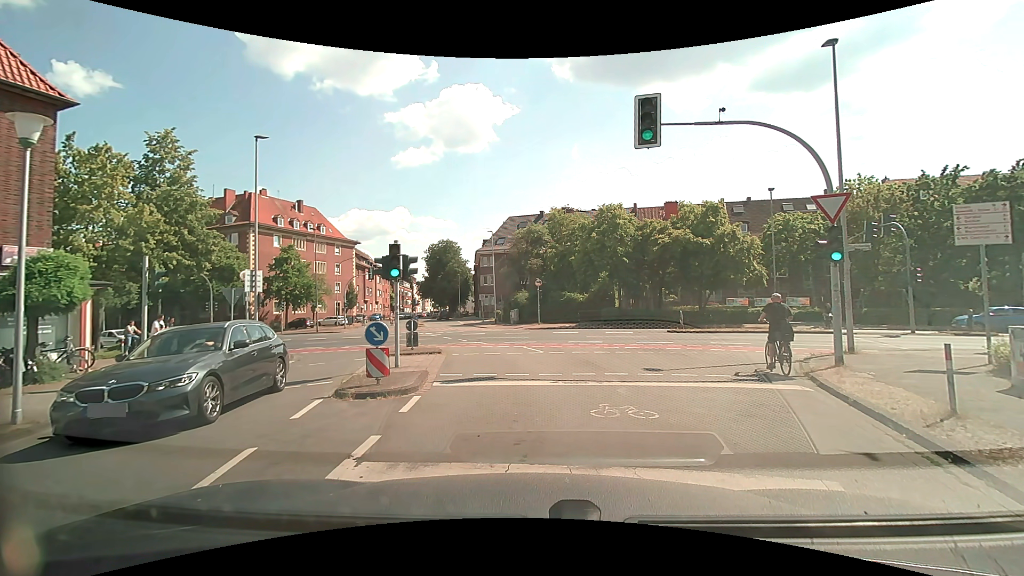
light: Day
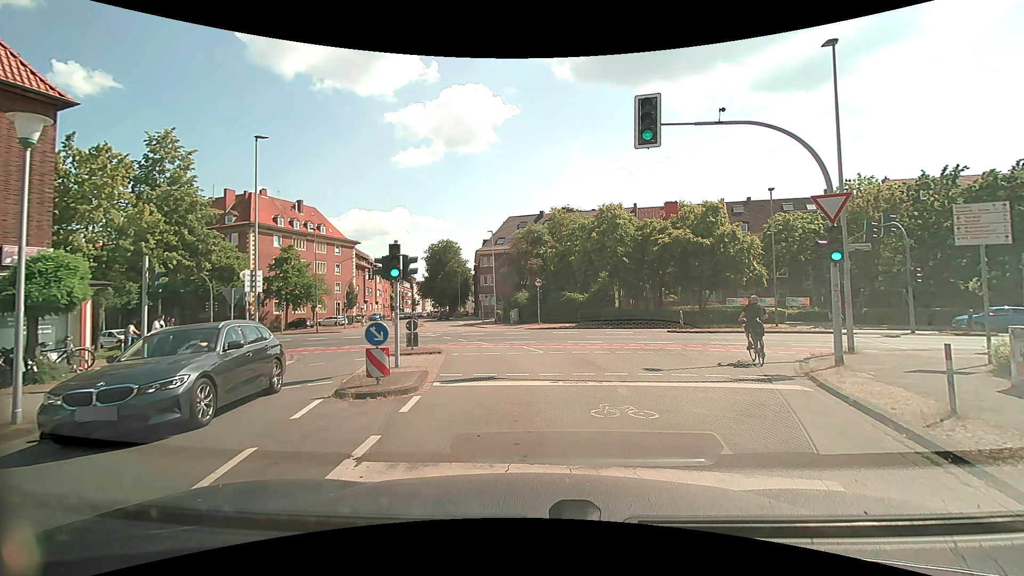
(0.0, 0.0) m; 0°
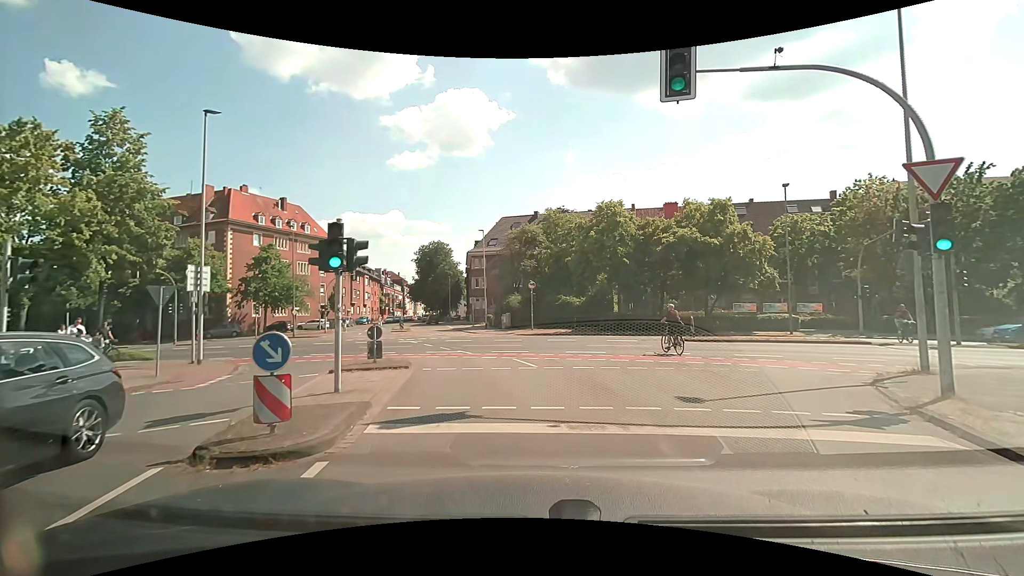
(+0.1, +3.5) m; +3°
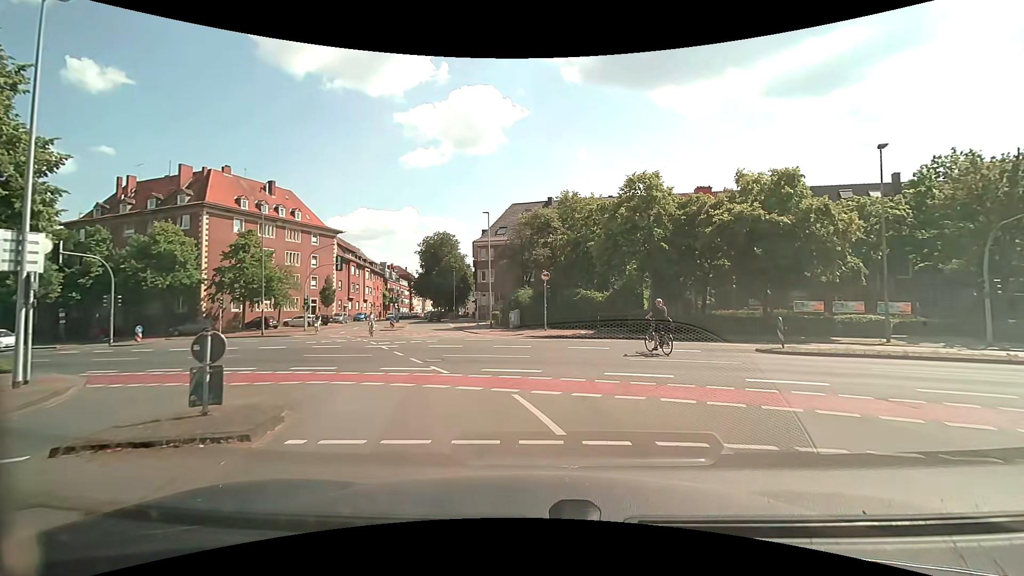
(-0.2, +7.9) m; -3°
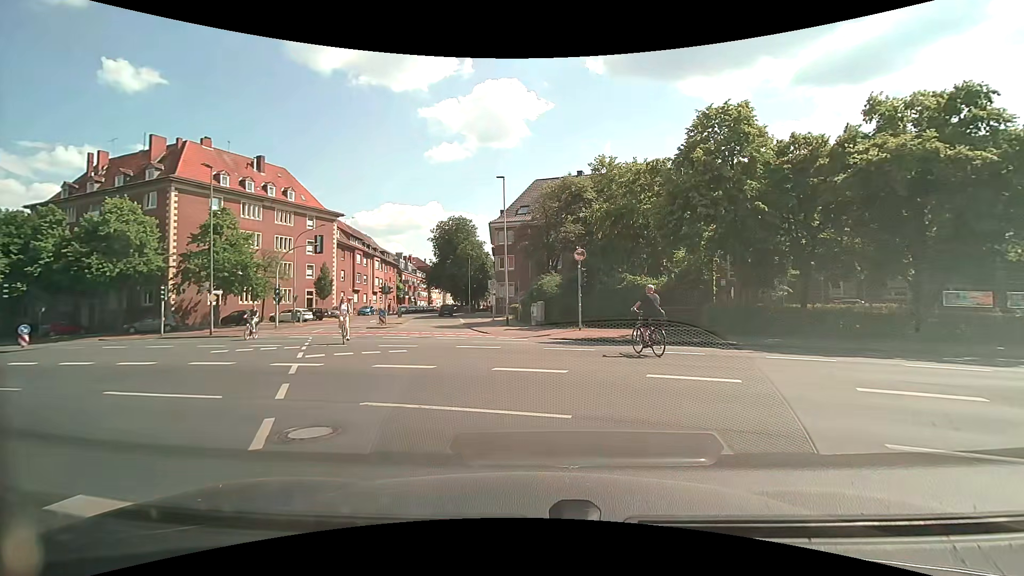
(+0.1, +9.9) m; -1°
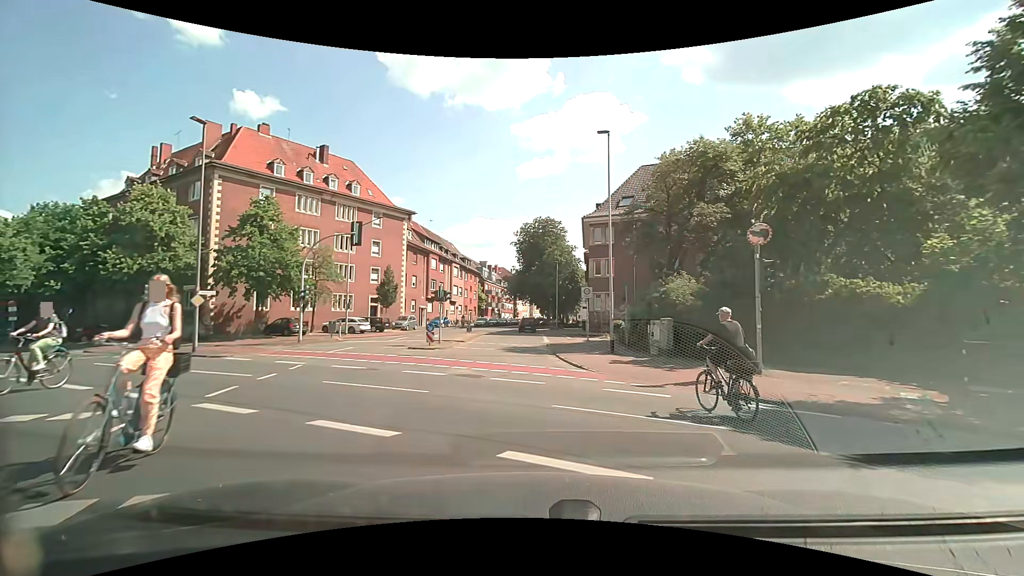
(-1.0, +11.3) m; -10°
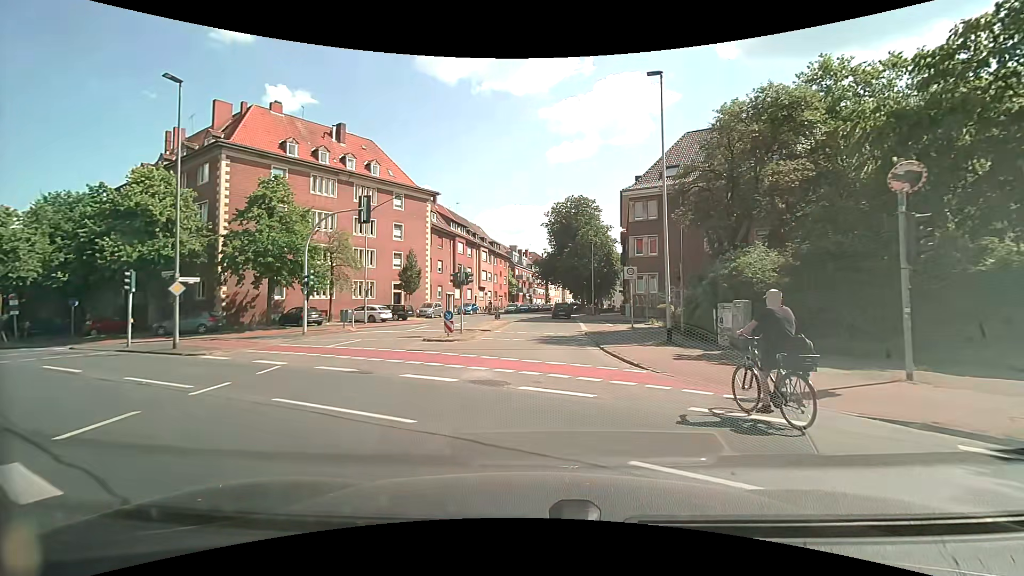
(-0.1, +4.0) m; -4°
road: residential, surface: asphalt
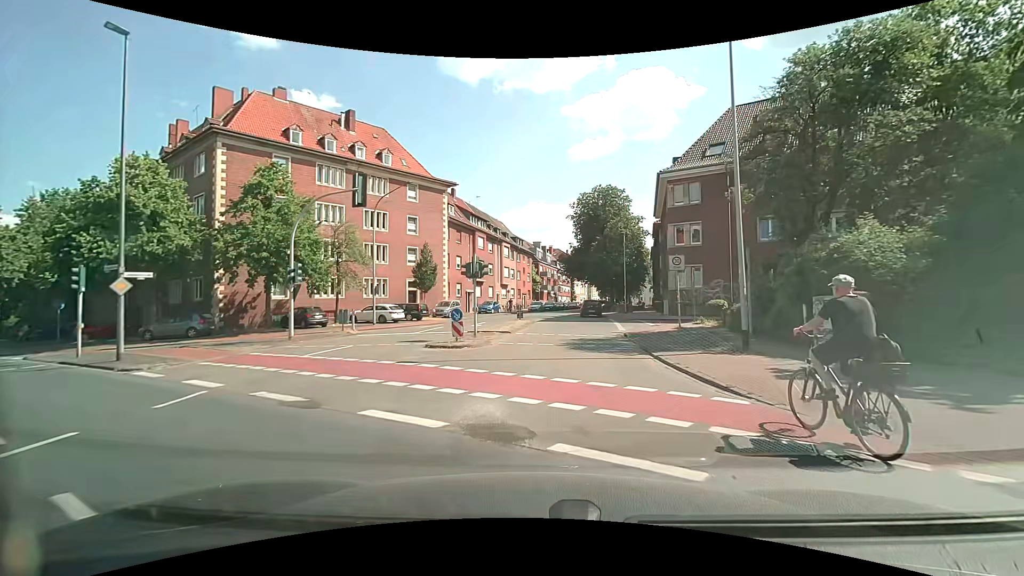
(-0.1, +4.3) m; -2°
(0, +10) (0, +20) (+1, +30) (+1, +40) (+1, +50) (+2, +60) (+3, +70) (+5, +80) (+7, +90) (+9, +99) m
